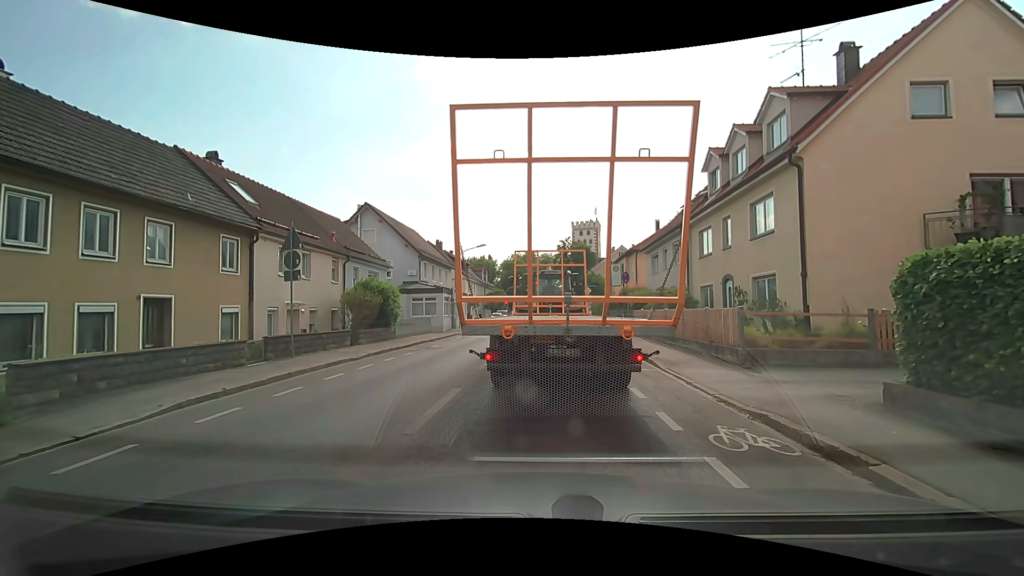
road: secondary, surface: asphalt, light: Day
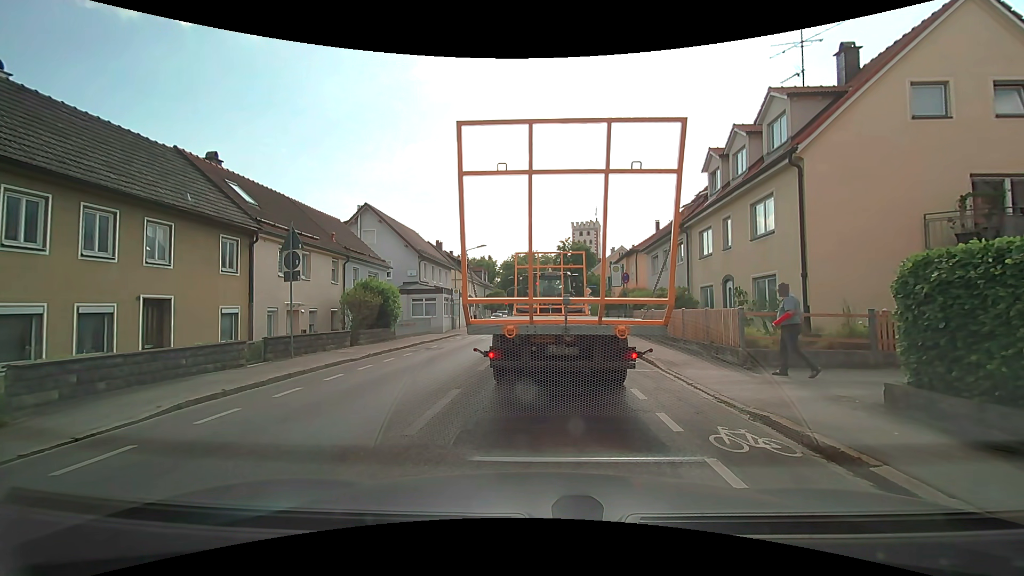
(0.0, +0.1) m; 0°
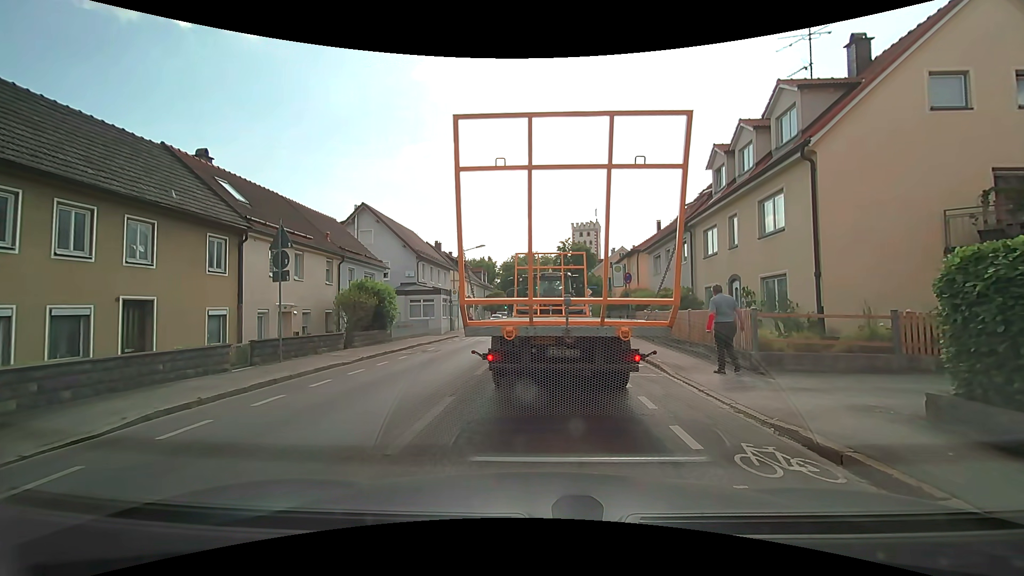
(0.0, +0.7) m; 0°
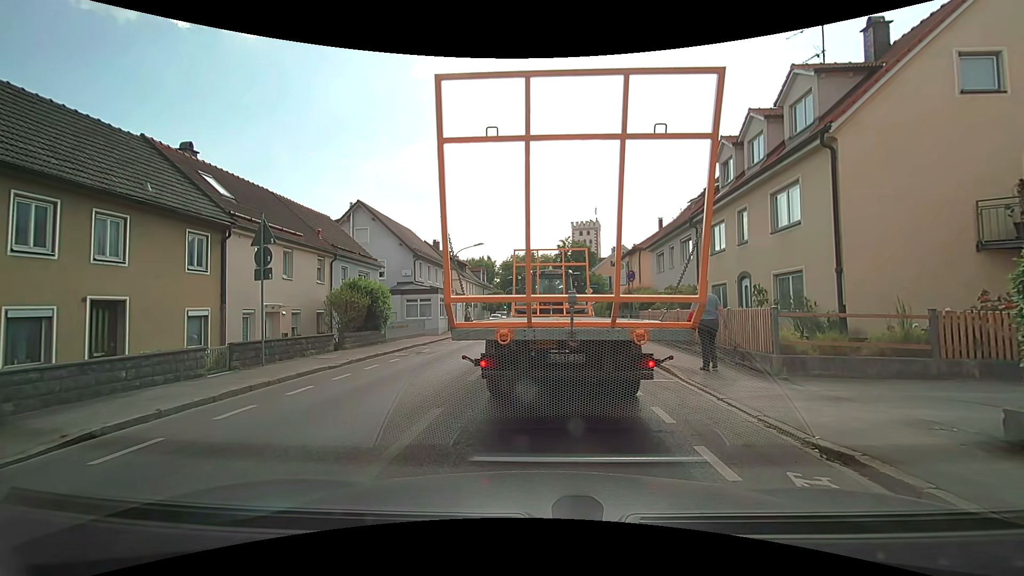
(0.0, +0.9) m; 0°
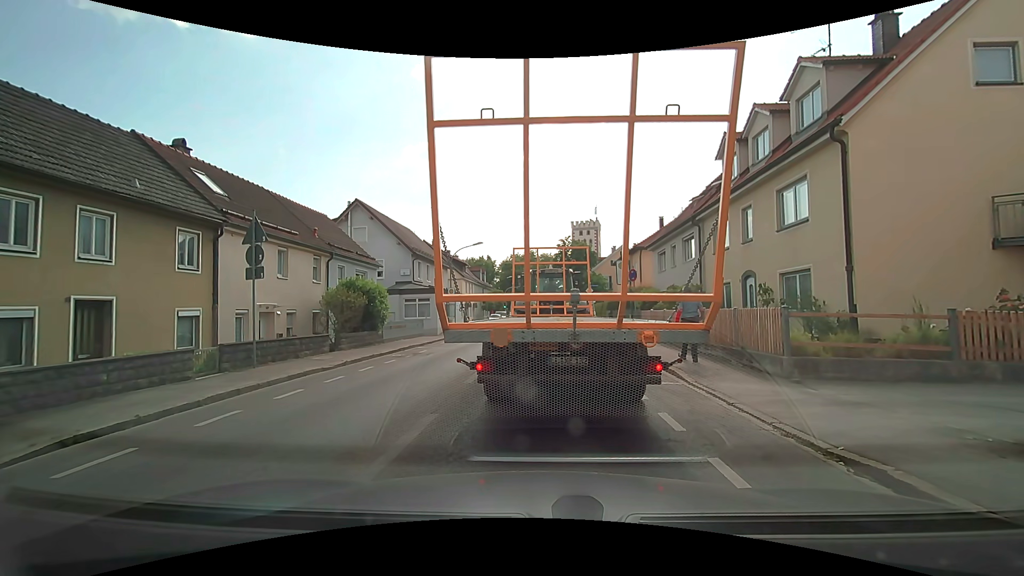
(0.0, +0.4) m; 0°
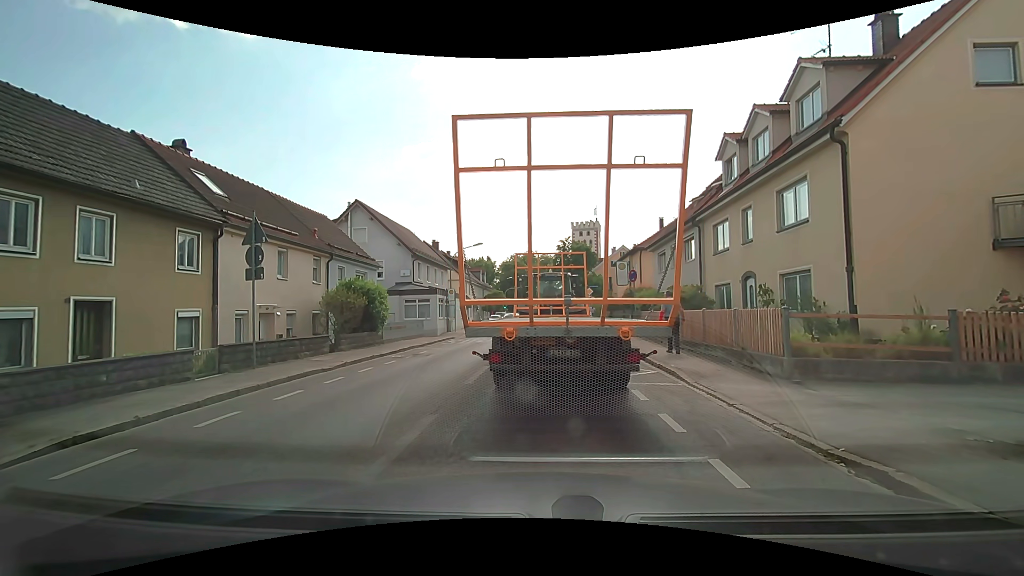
(0.0, 0.0) m; 0°
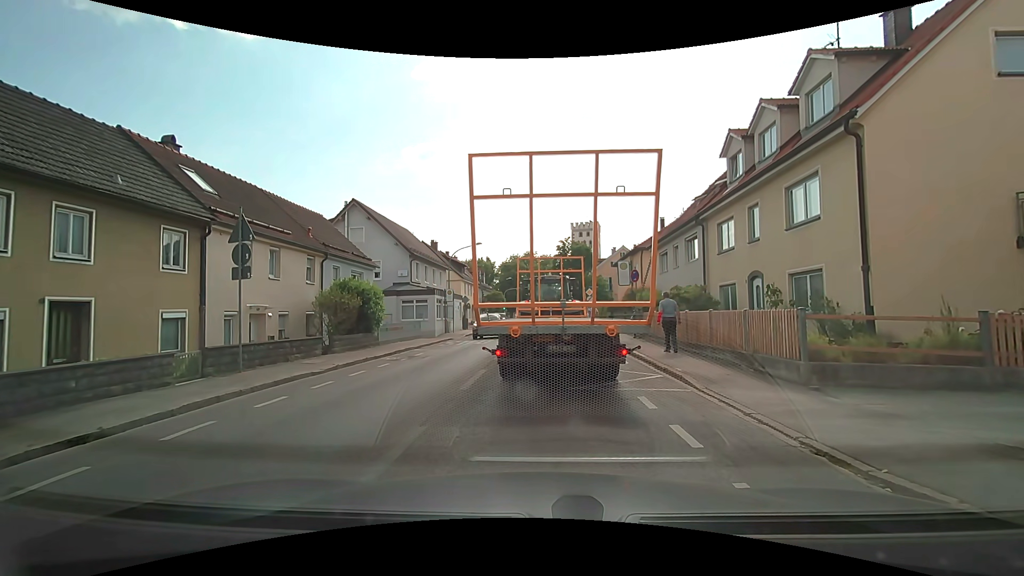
(0.0, +0.6) m; 0°
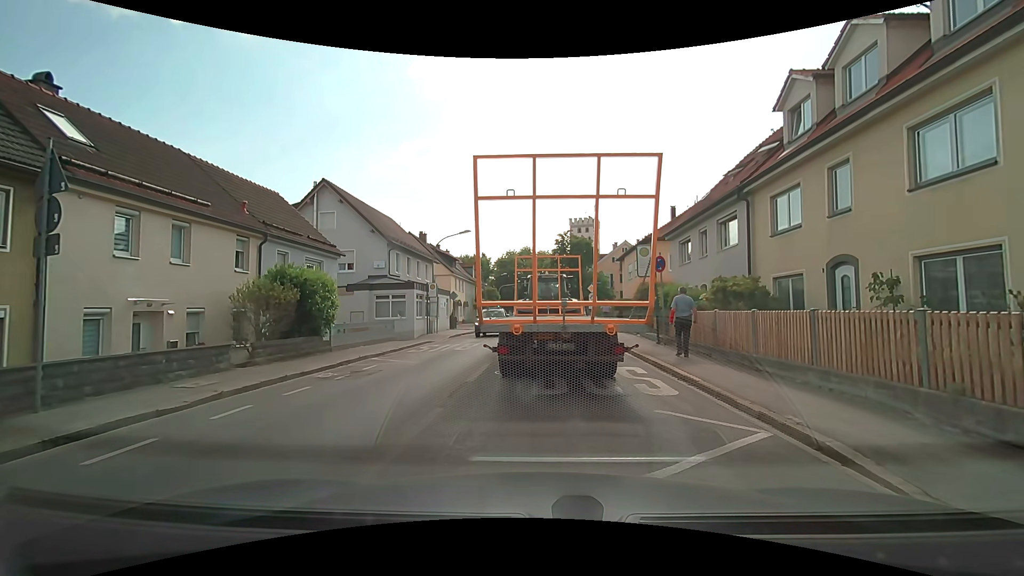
(-0.1, +5.2) m; -2°
